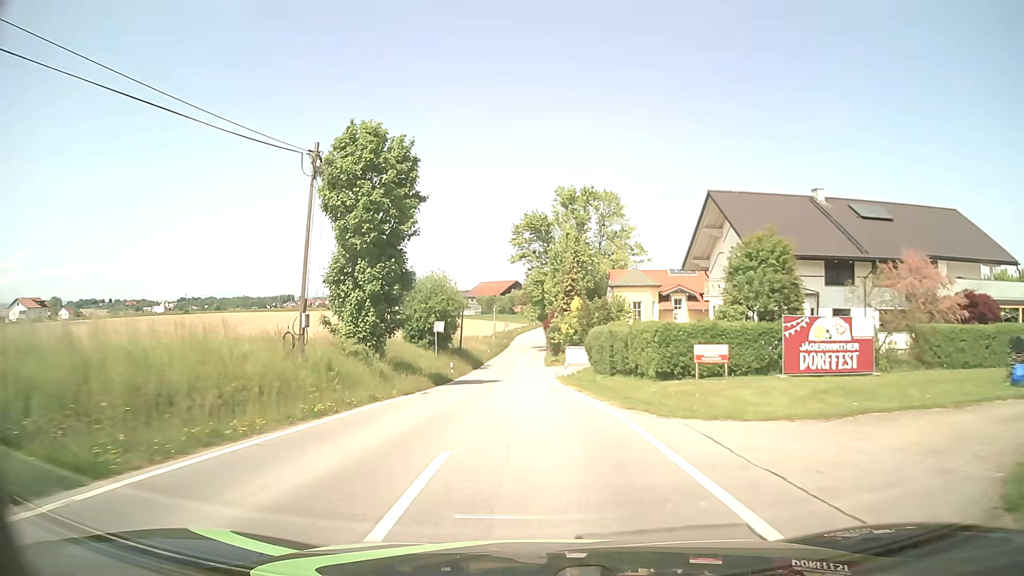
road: tertiary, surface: asphalt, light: Day
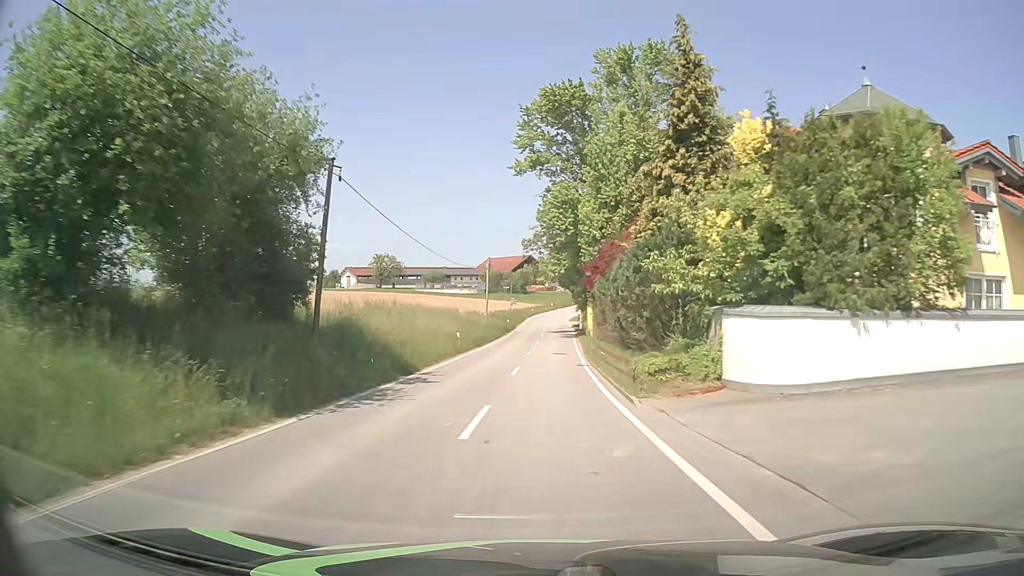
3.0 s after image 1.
(-0.5, +44.0) m; -1°
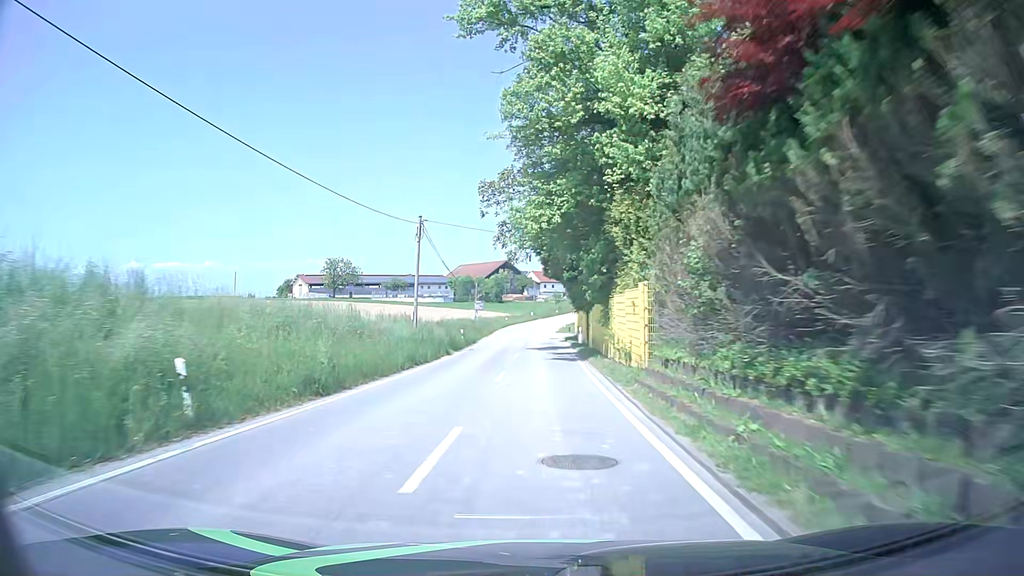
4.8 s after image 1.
(+0.6, +26.9) m; +2°
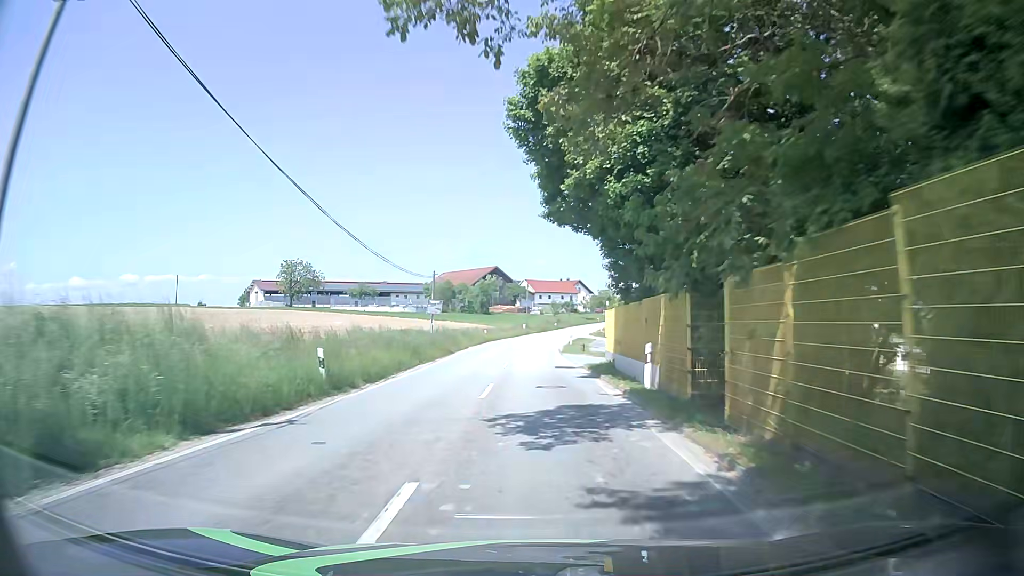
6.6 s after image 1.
(0.0, +27.5) m; +1°
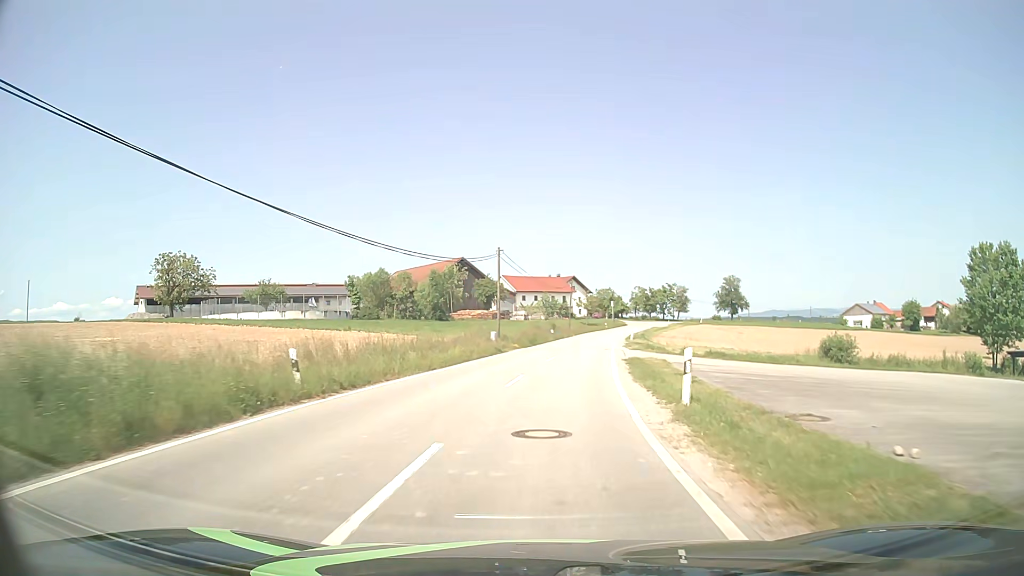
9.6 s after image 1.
(-0.2, +46.0) m; +1°
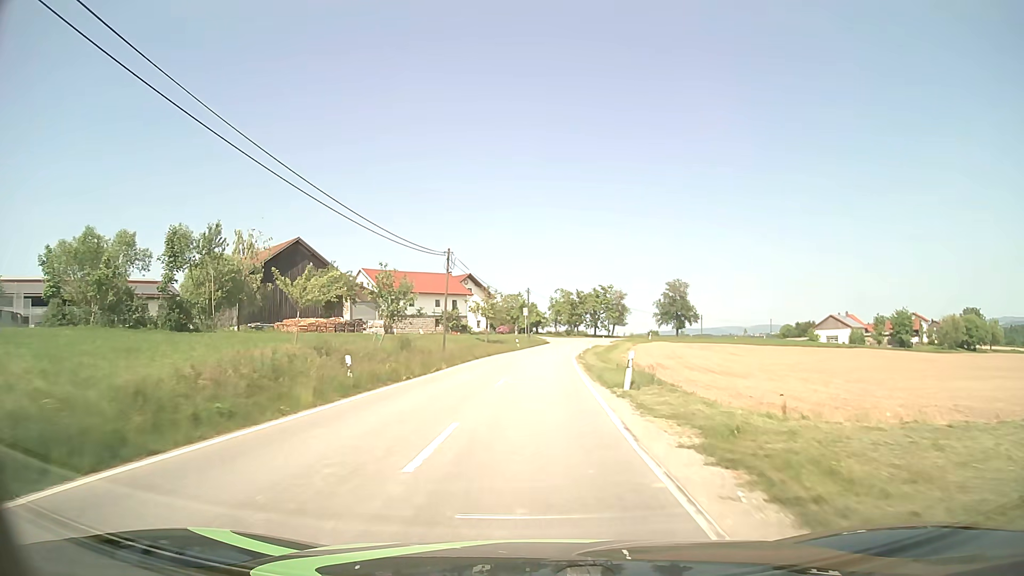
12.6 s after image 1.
(+3.7, +45.0) m; +8°
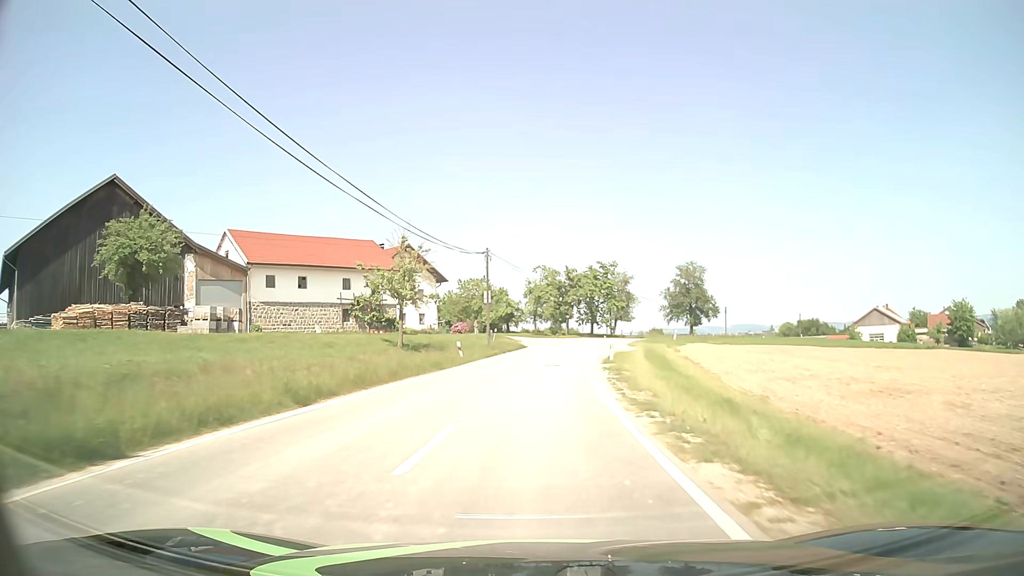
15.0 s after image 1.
(+0.8, +36.1) m; +2°
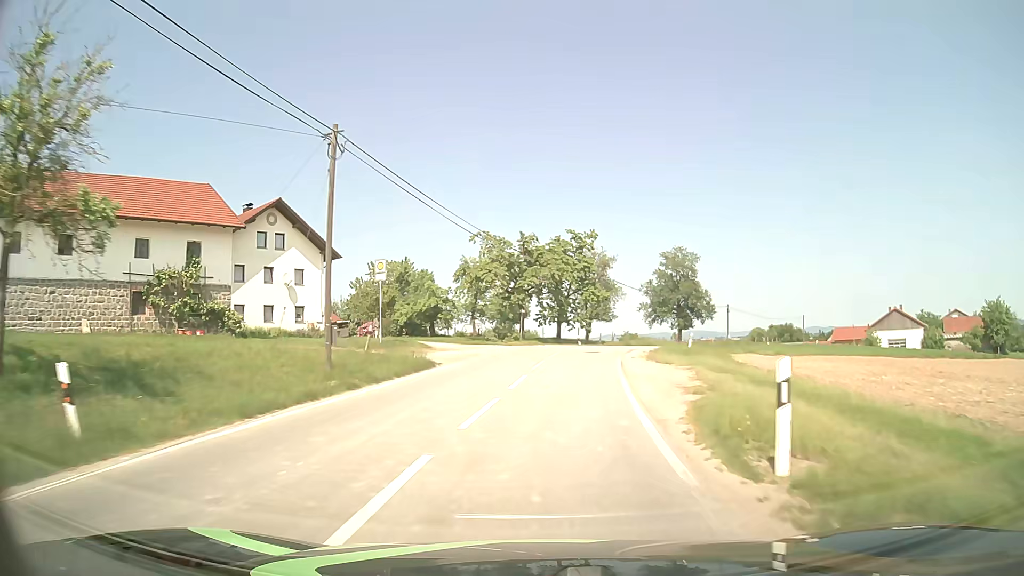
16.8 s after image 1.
(+0.8, +27.2) m; +4°
(0, +10) (+1, +20) (+2, +30) (+5, +40) (+8, +49) (+13, +58) (+18, +66) (+24, +75) (+30, +83) (+36, +91) m
